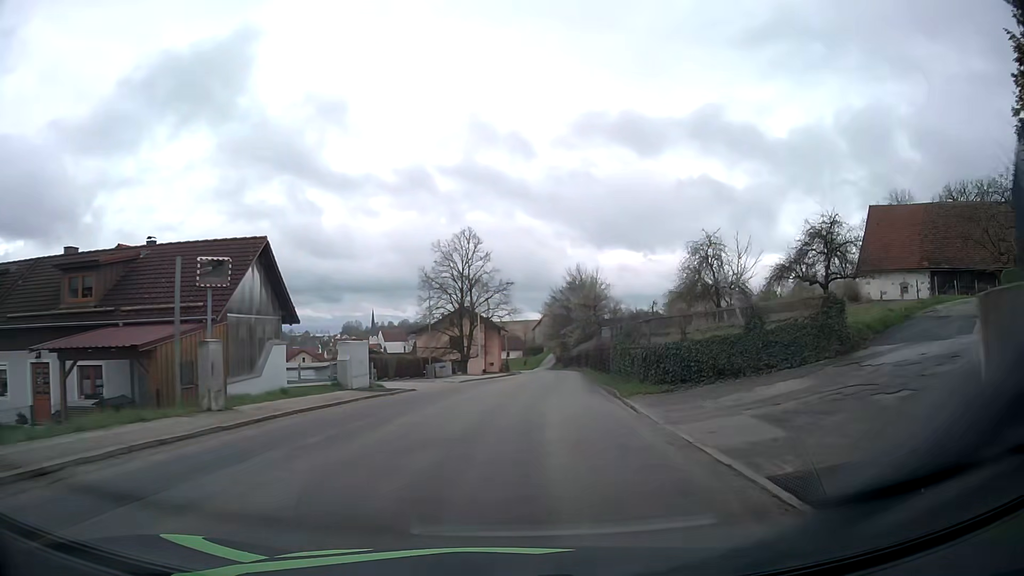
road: tertiary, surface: asphalt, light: Day
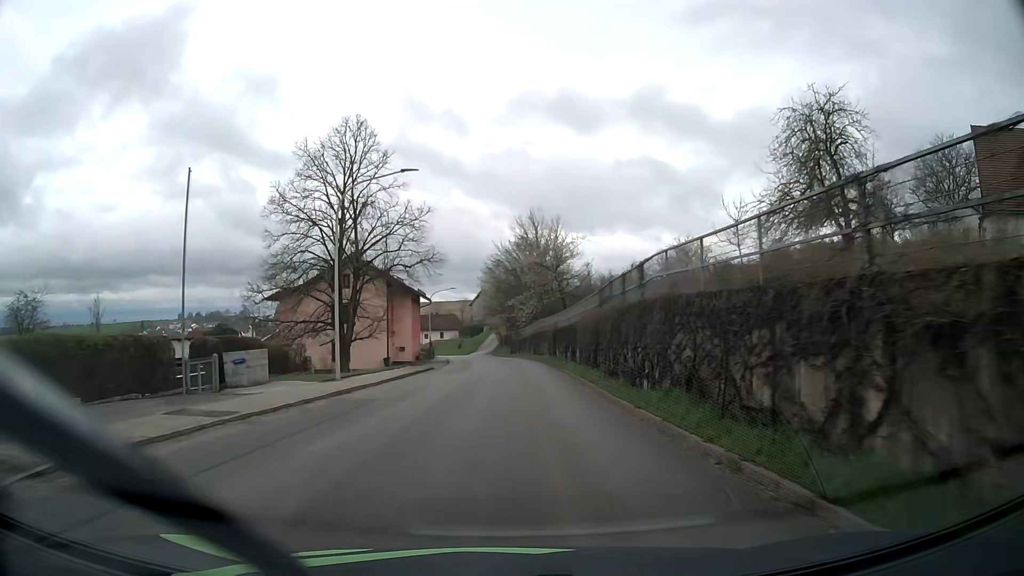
(+1.6, +30.2) m; +5°
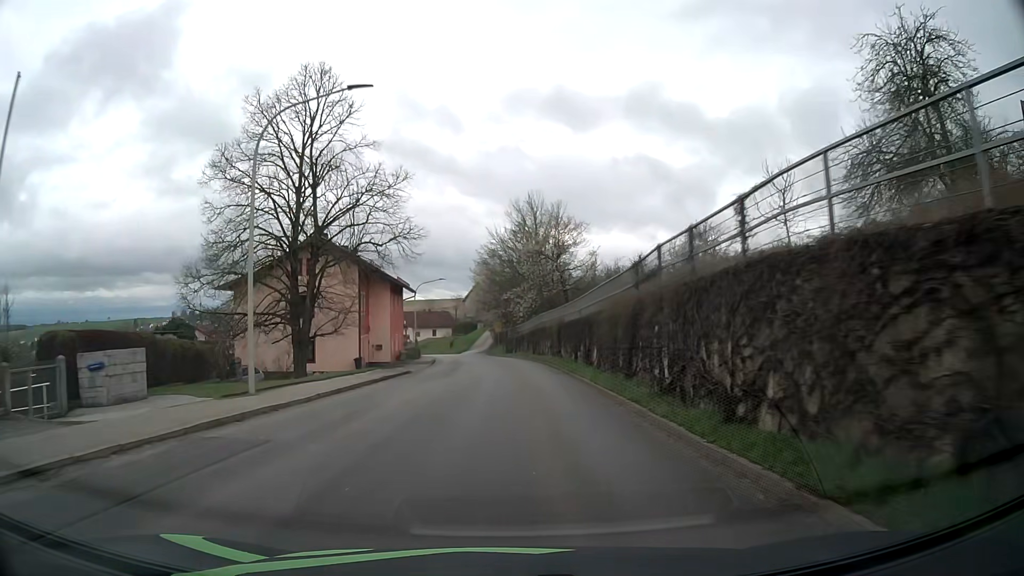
(0.0, +7.9) m; +1°
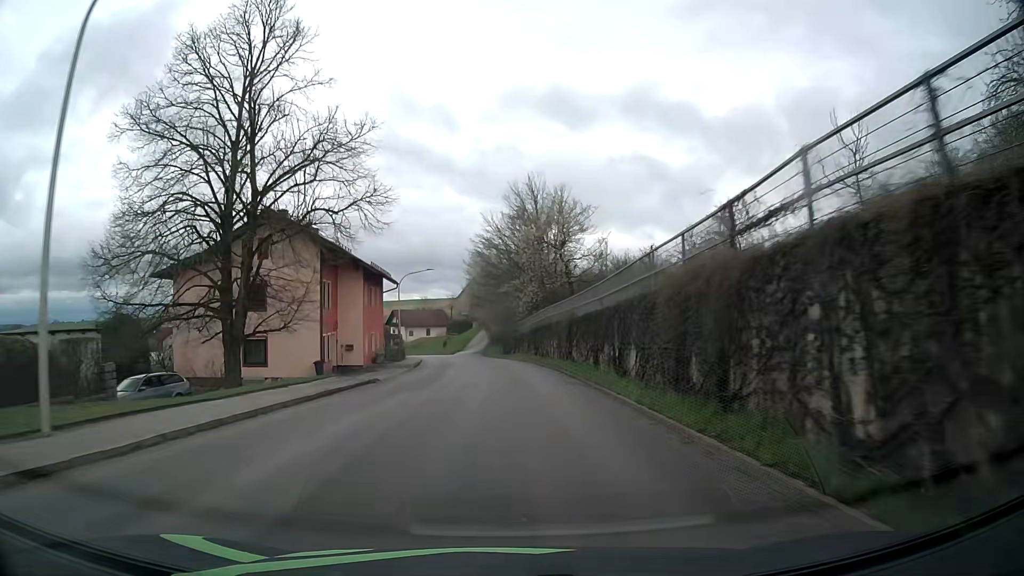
(0.0, +7.9) m; 0°
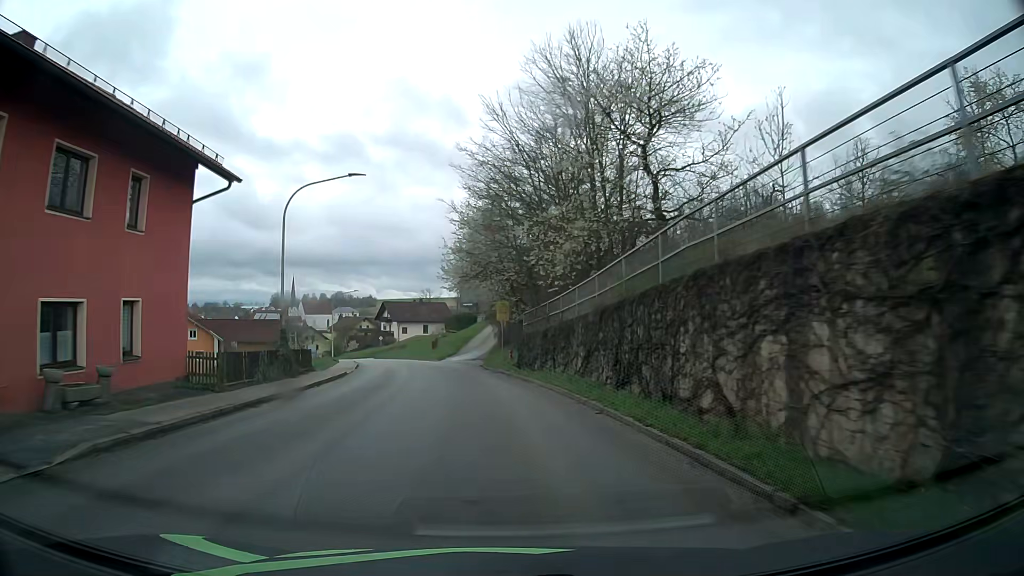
(0.0, +31.2) m; -1°
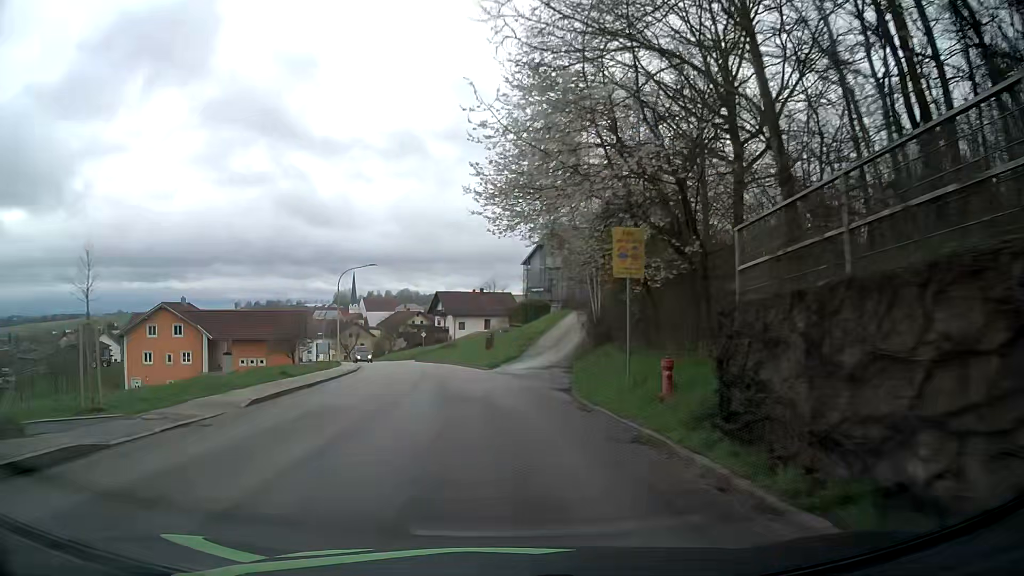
(-1.1, +22.9) m; -6°
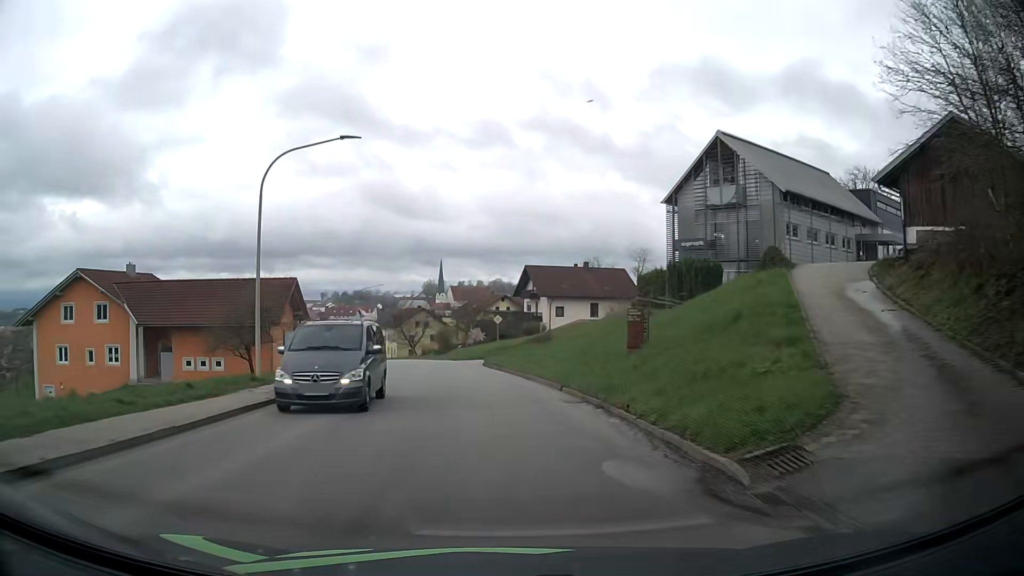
(-2.2, +30.0) m; -8°
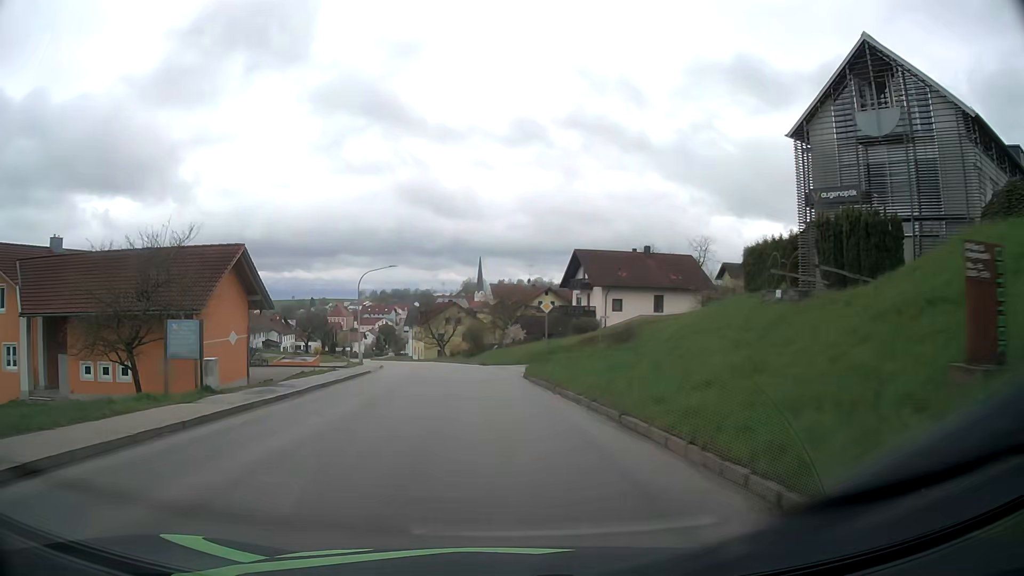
(-0.4, +15.0) m; -3°
(0, +10) (-1, +20) (-2, +30) (-3, +40) (-5, +50) (-7, +60) (-9, +69) (-11, +79) (-14, +89) (-17, +98) m
